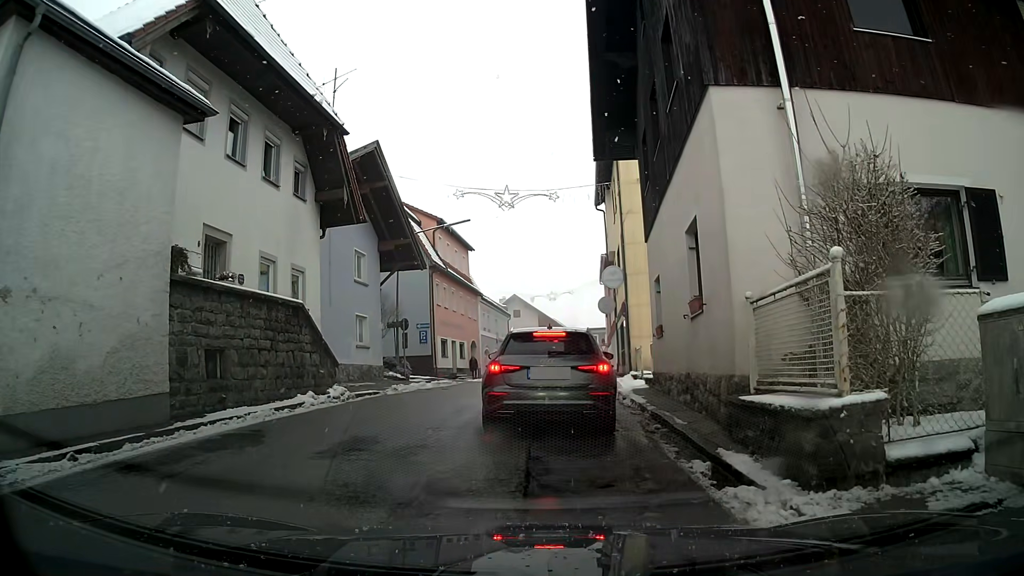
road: secondary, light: Day
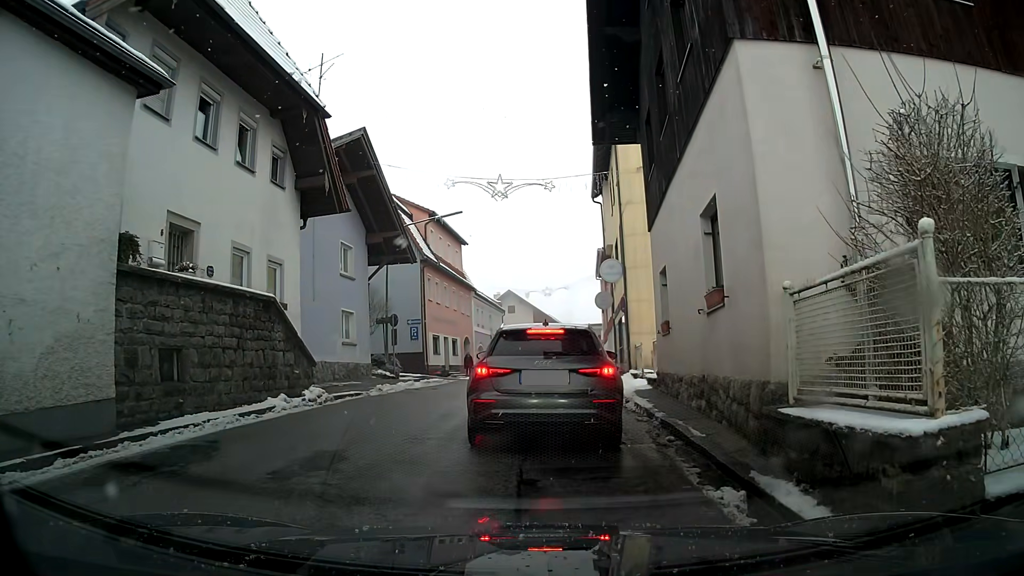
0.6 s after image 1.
(0.0, +1.2) m; +1°
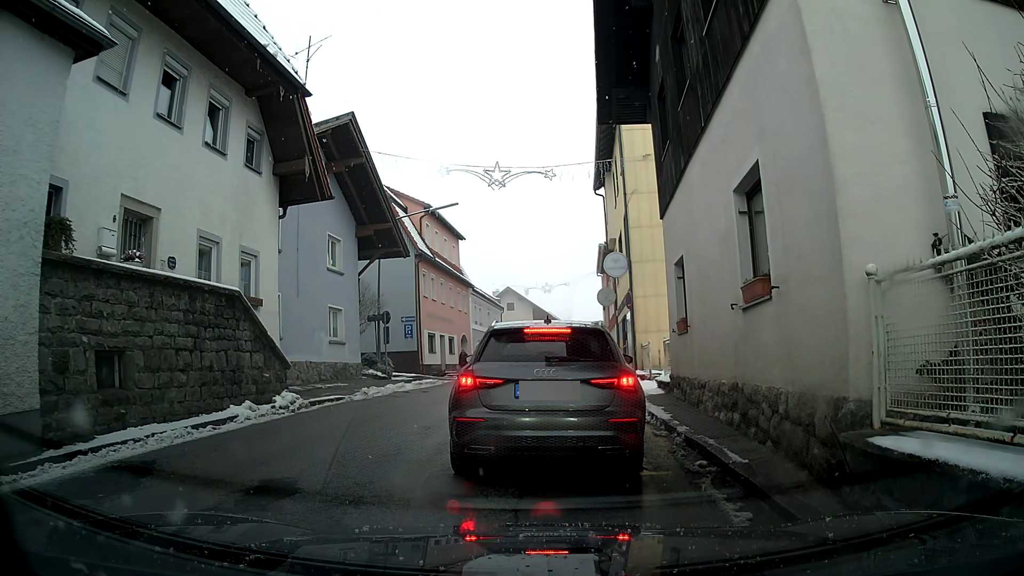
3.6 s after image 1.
(0.0, +1.6) m; 0°
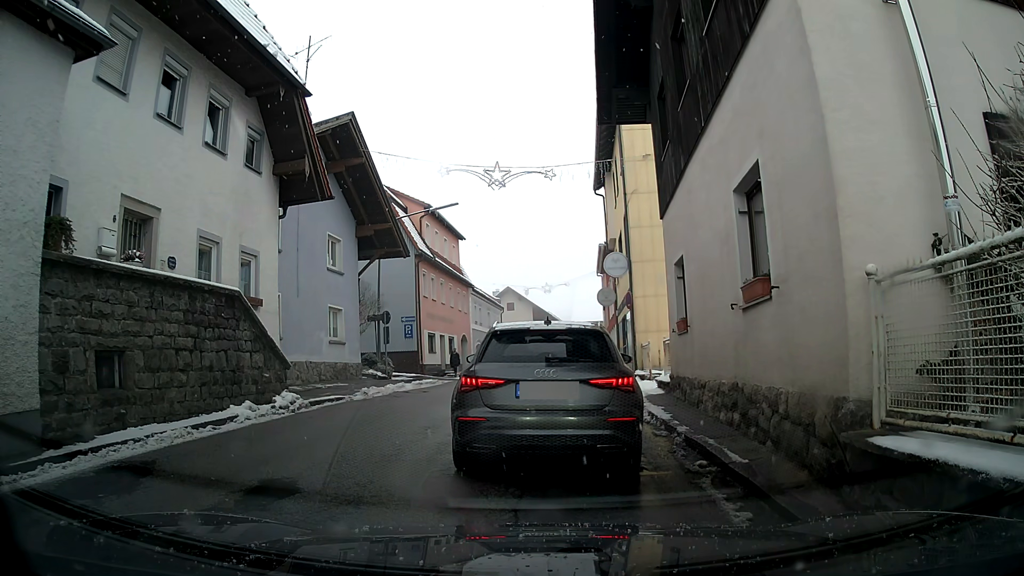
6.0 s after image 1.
(0.0, 0.0) m; 0°
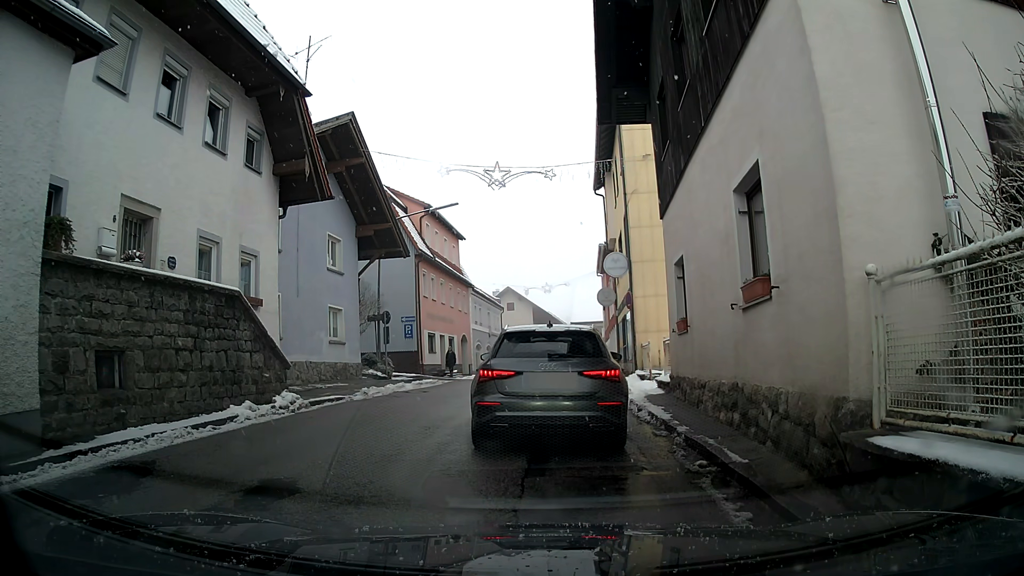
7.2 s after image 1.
(0.0, 0.0) m; 0°
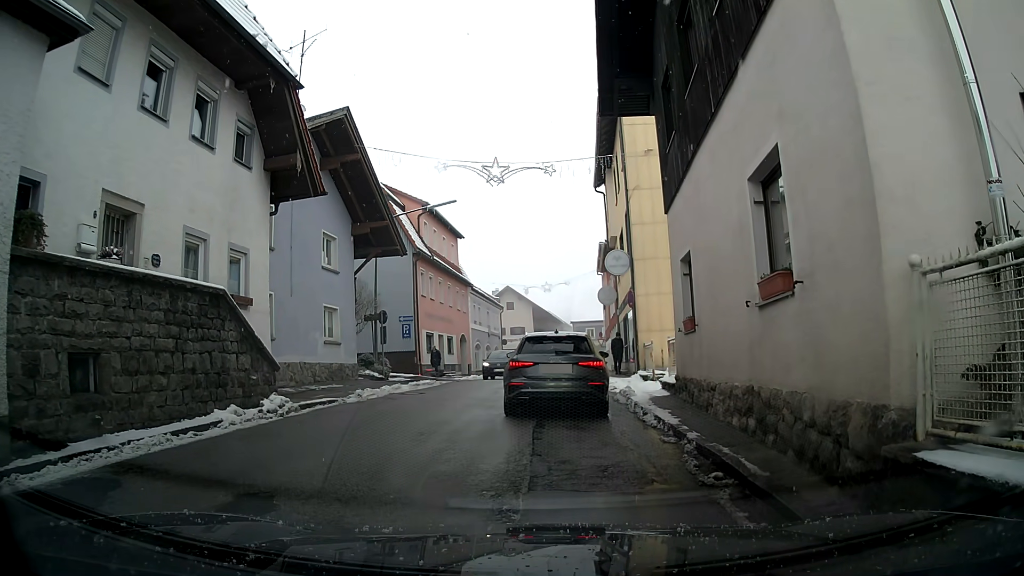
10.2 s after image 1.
(0.0, +0.5) m; 0°
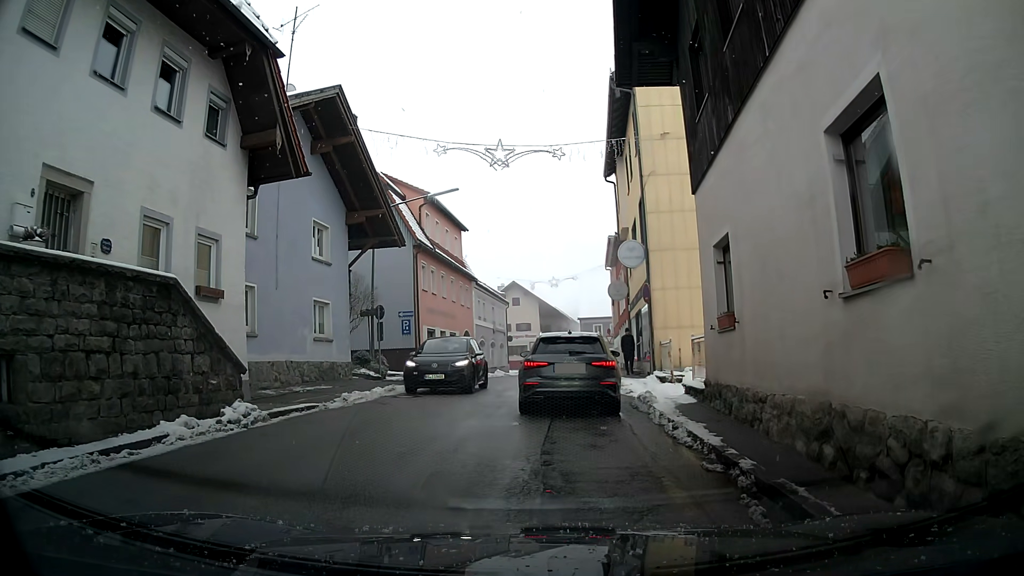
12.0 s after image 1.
(0.0, +1.8) m; 0°
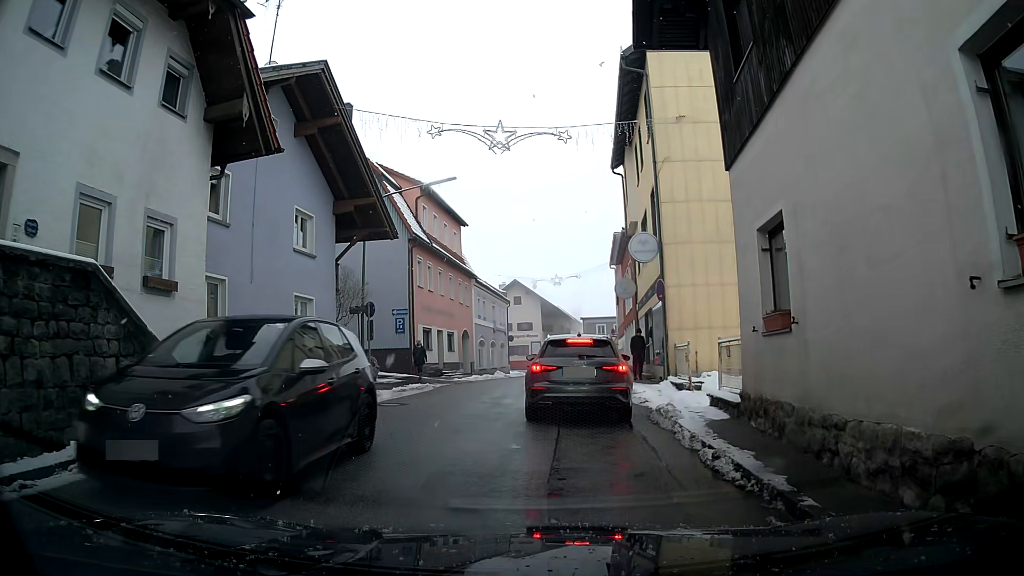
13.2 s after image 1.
(0.0, +2.0) m; 0°
(+1, +10) (+1, +20) (+1, +30) (+2, +40) (+3, +50) (+4, +60) (+6, +69) (+15, +72) (+25, +72) (+35, +71) m
